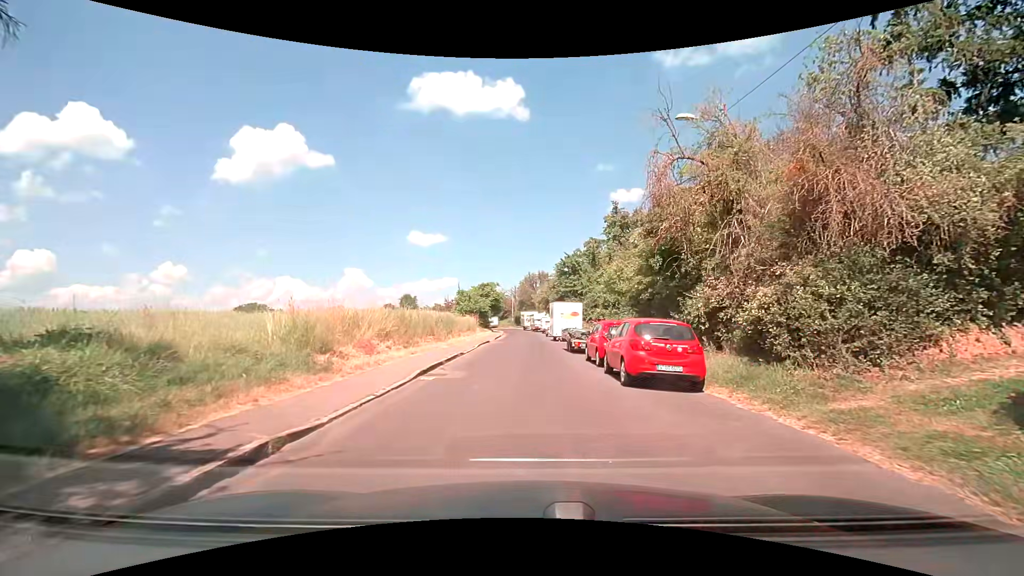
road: residential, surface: asphalt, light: Day
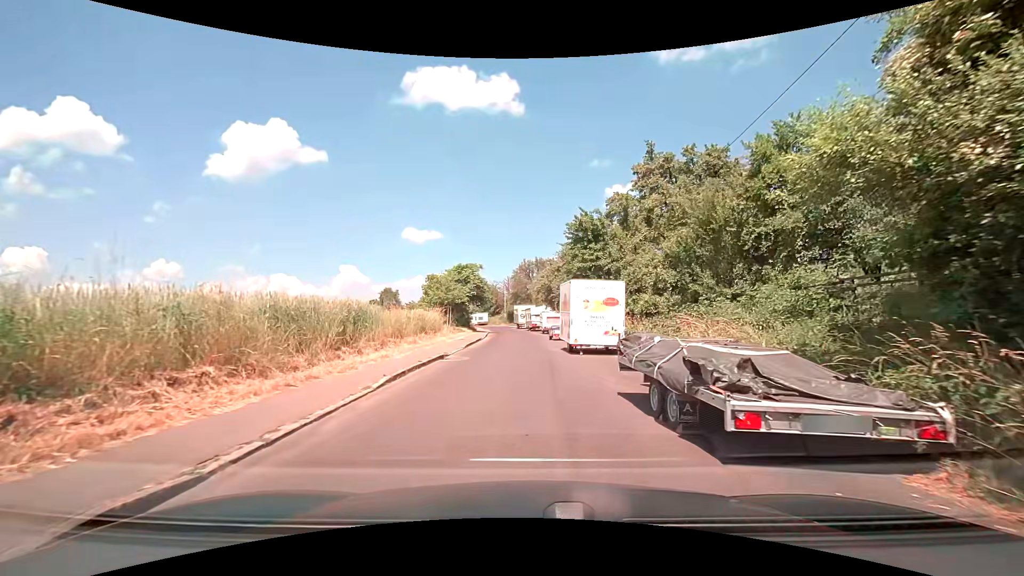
(+0.2, +17.2) m; +1°
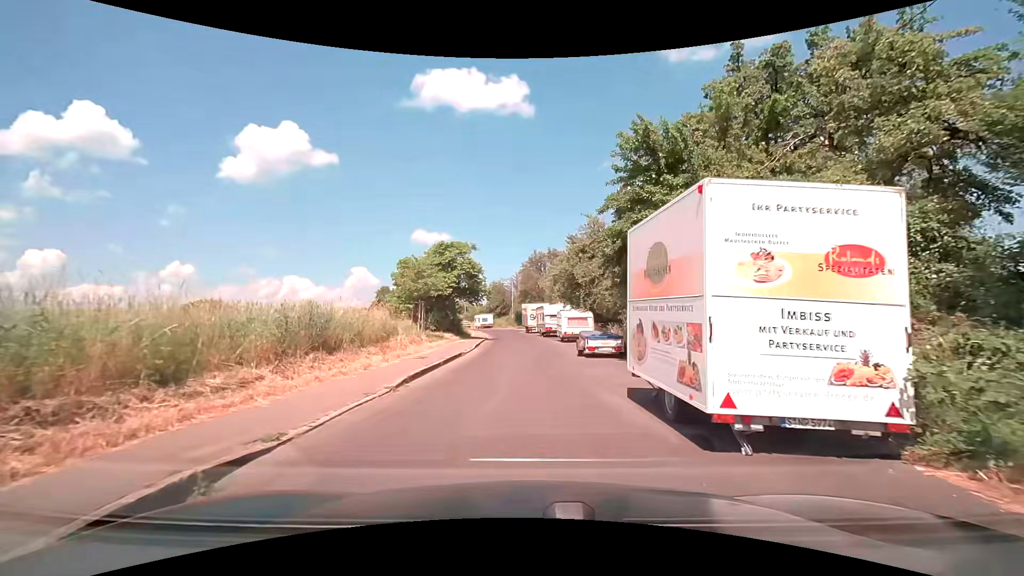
(-0.1, +13.6) m; -1°
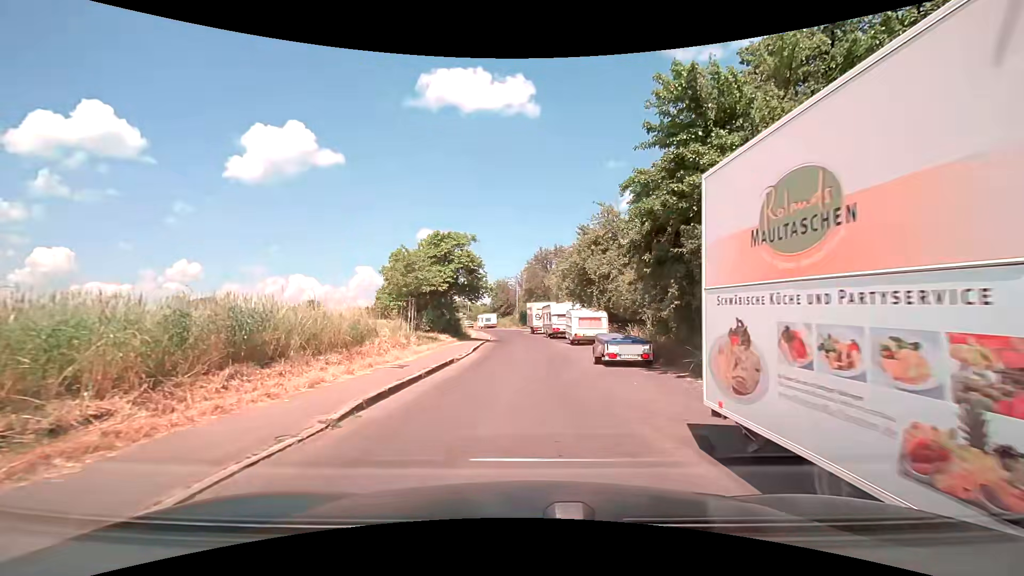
(0.0, +3.4) m; -1°
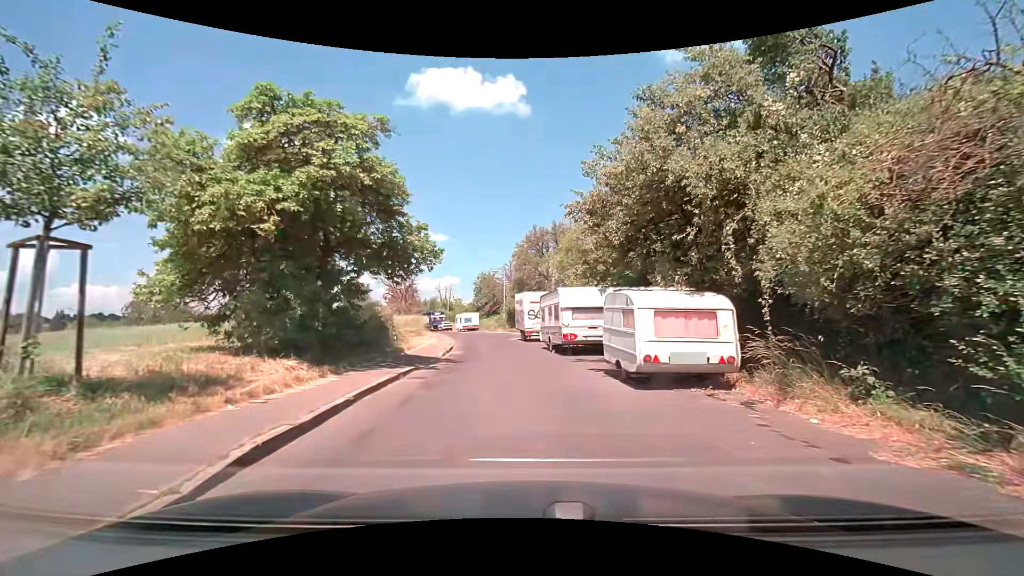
(+0.1, +17.2) m; +2°
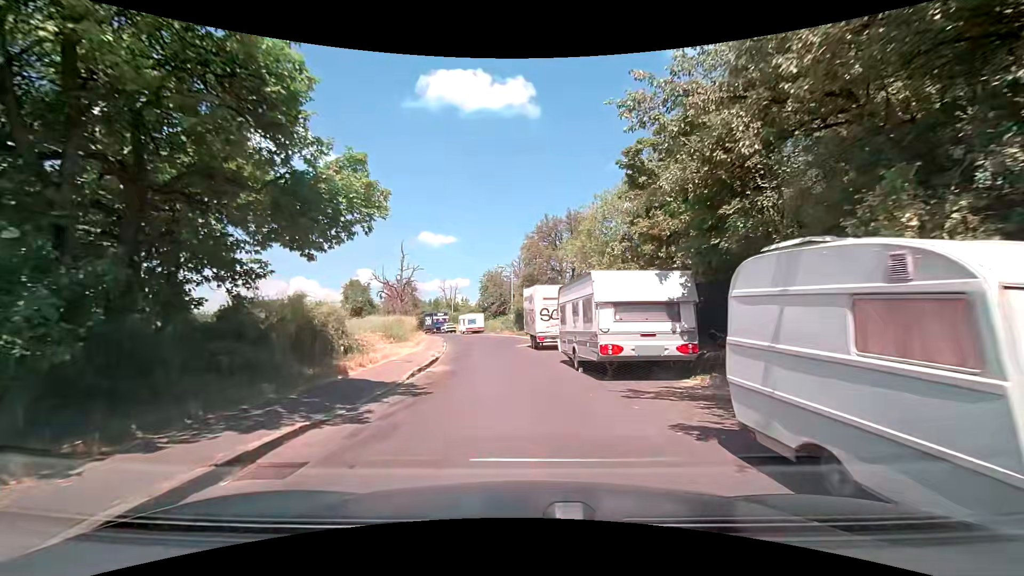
(-0.1, +6.9) m; -2°
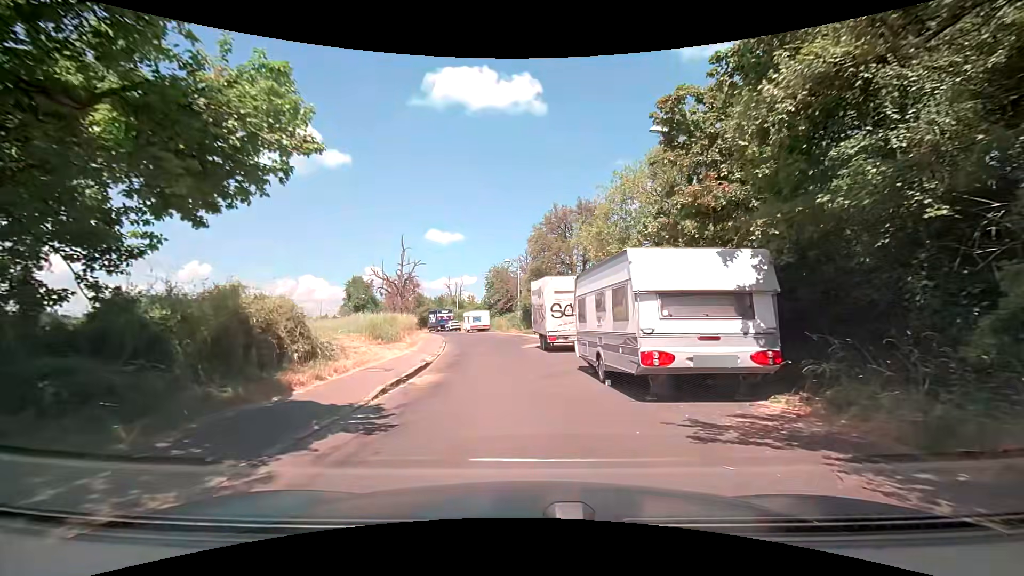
(0.0, +3.2) m; -1°
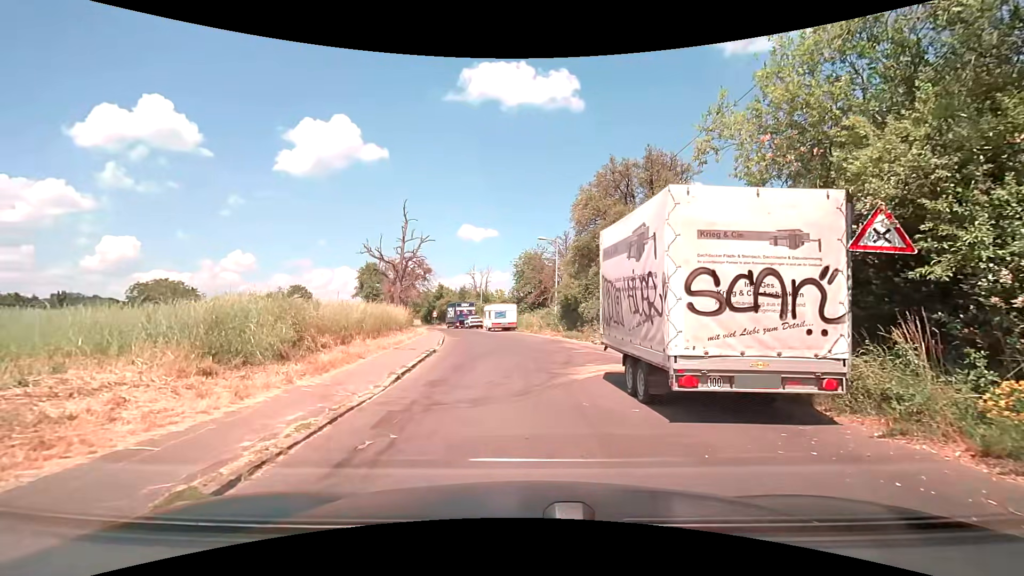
(-0.6, +12.8) m; -5°
